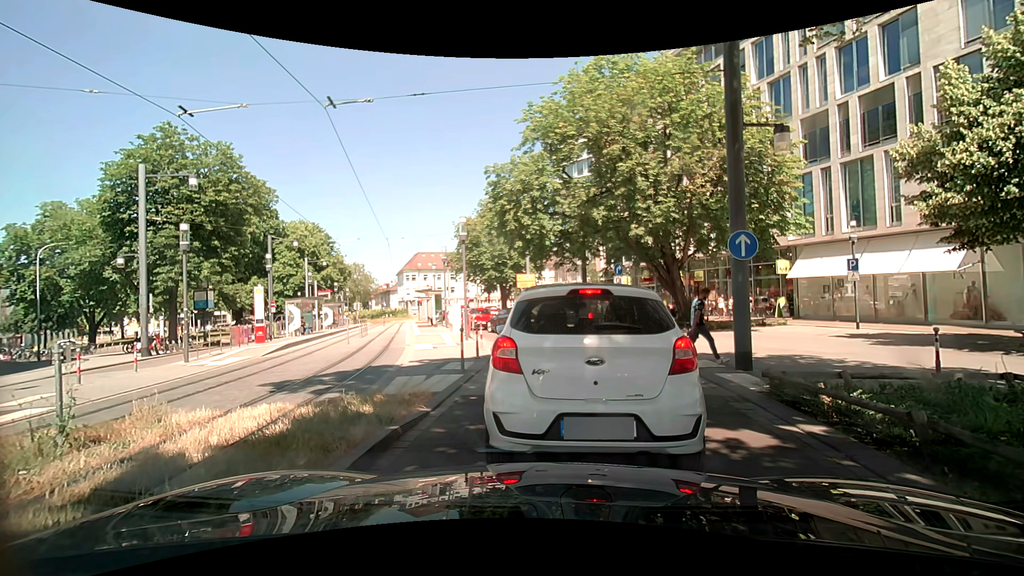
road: residential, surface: asphalt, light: Day
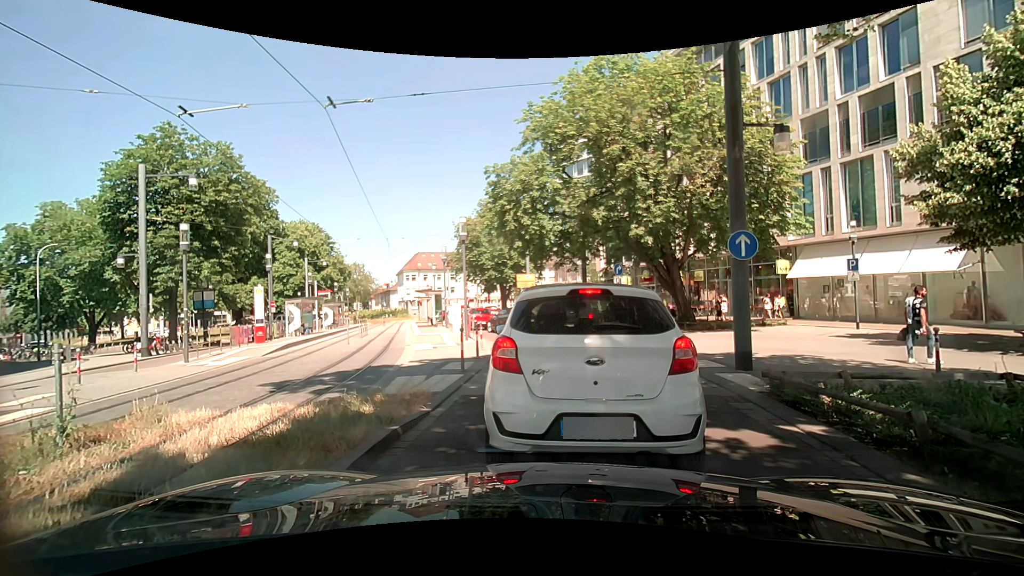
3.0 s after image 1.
(0.0, 0.0) m; 0°
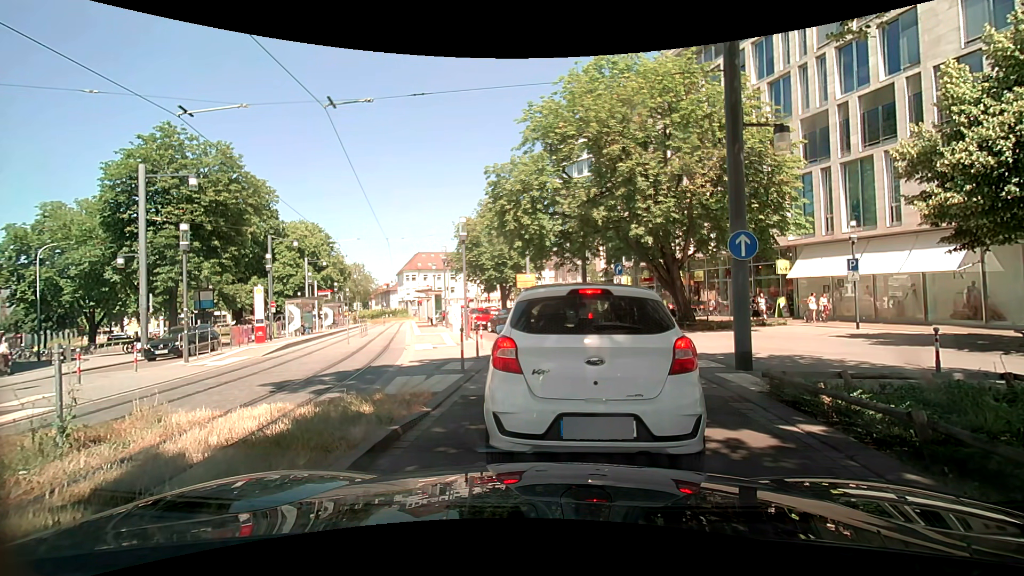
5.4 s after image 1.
(0.0, 0.0) m; 0°
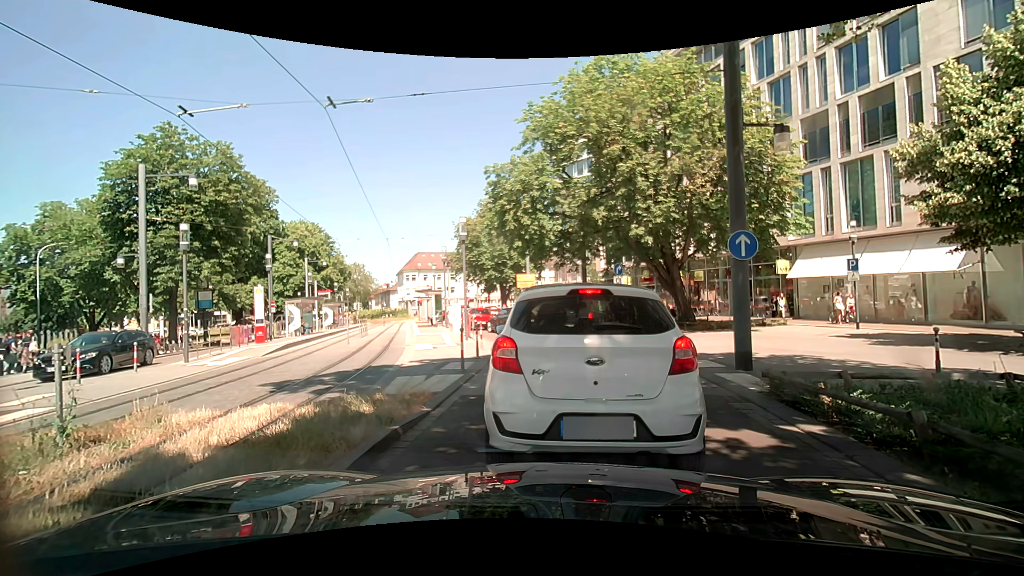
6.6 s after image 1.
(0.0, 0.0) m; 0°
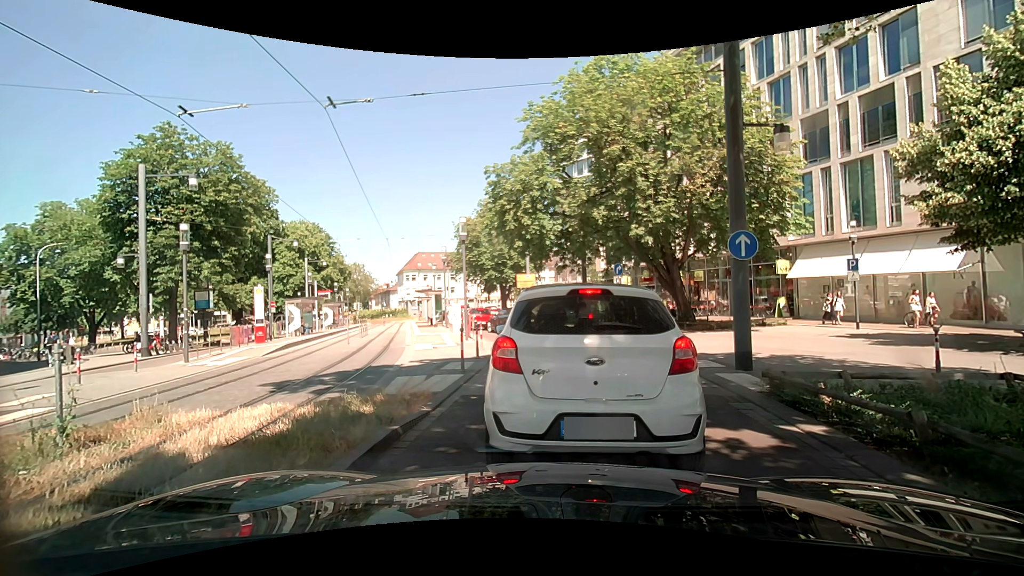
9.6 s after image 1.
(0.0, 0.0) m; 0°
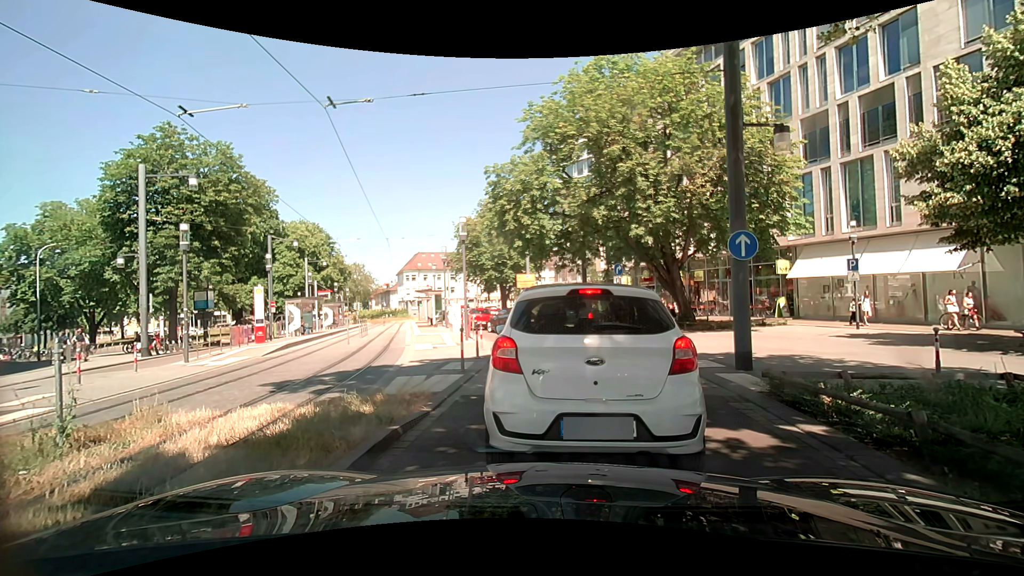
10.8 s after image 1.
(0.0, 0.0) m; 0°
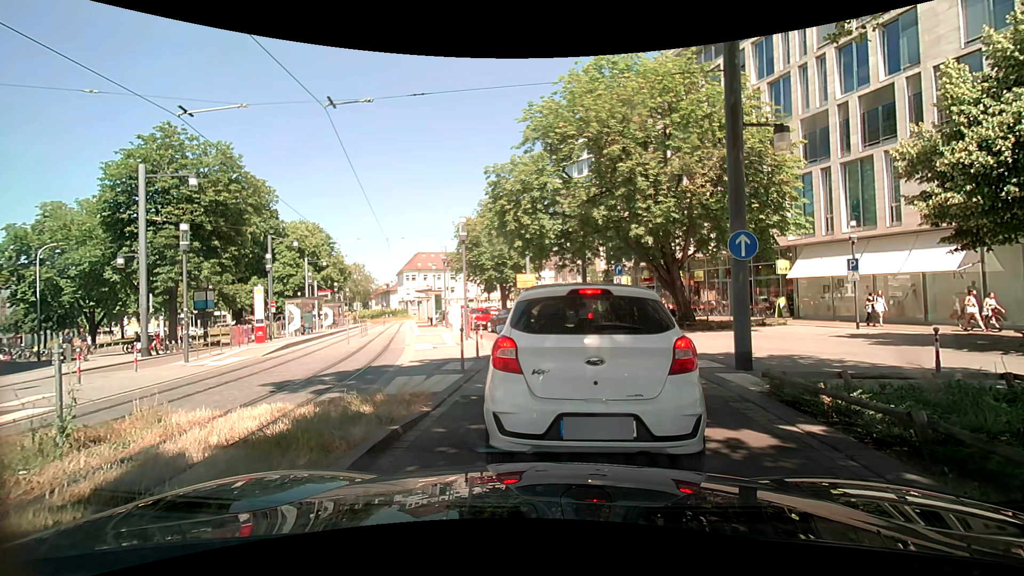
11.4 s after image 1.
(0.0, 0.0) m; 0°
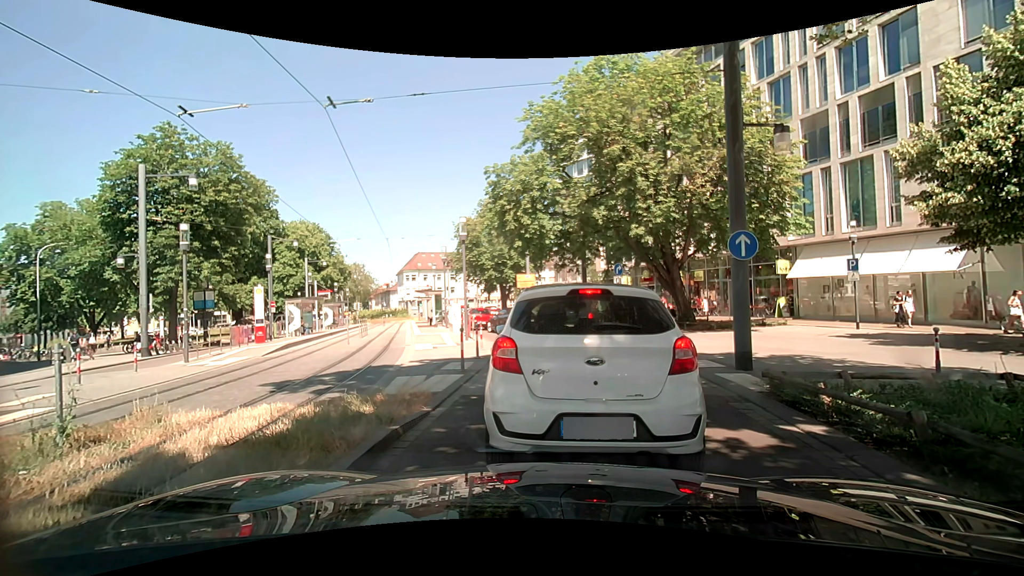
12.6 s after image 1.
(0.0, 0.0) m; 0°
